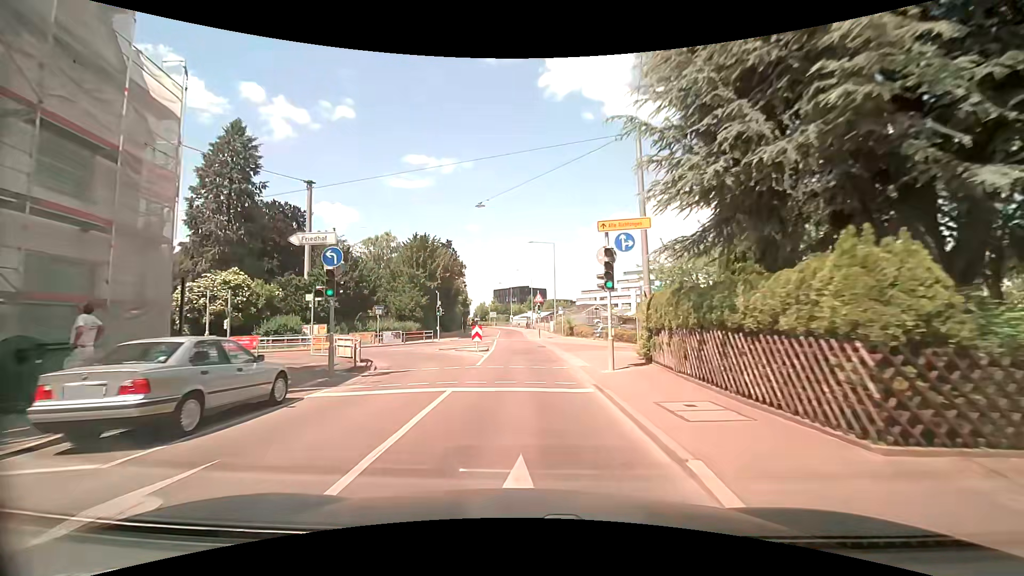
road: tertiary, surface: asphalt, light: Day
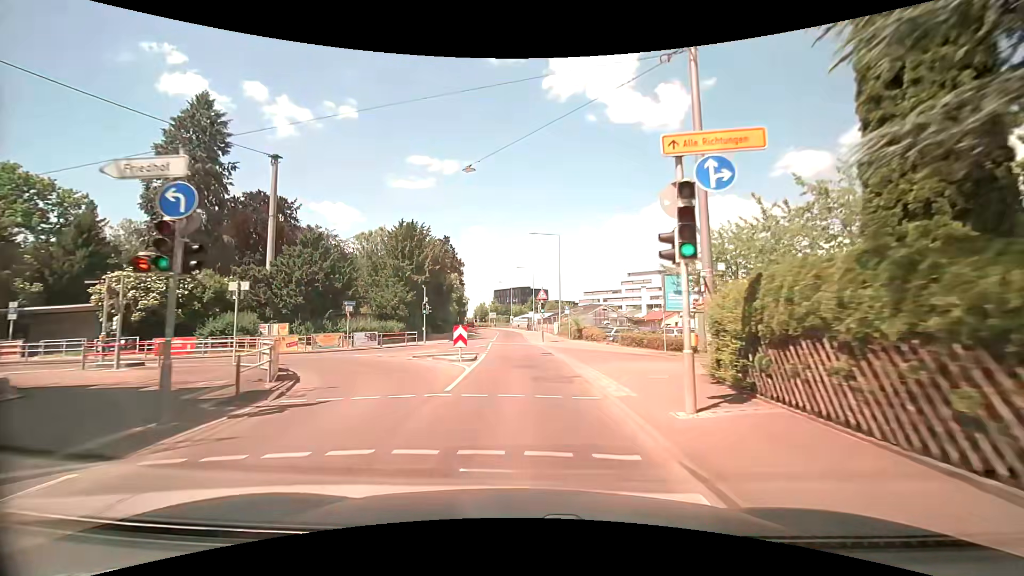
(+0.1, +6.7) m; +2°
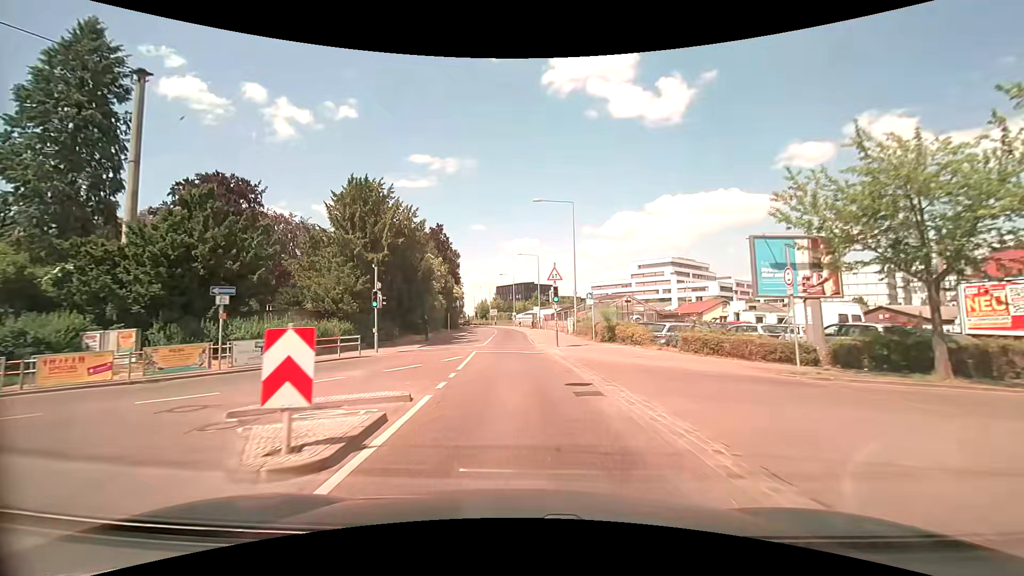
(-0.1, +13.5) m; -1°
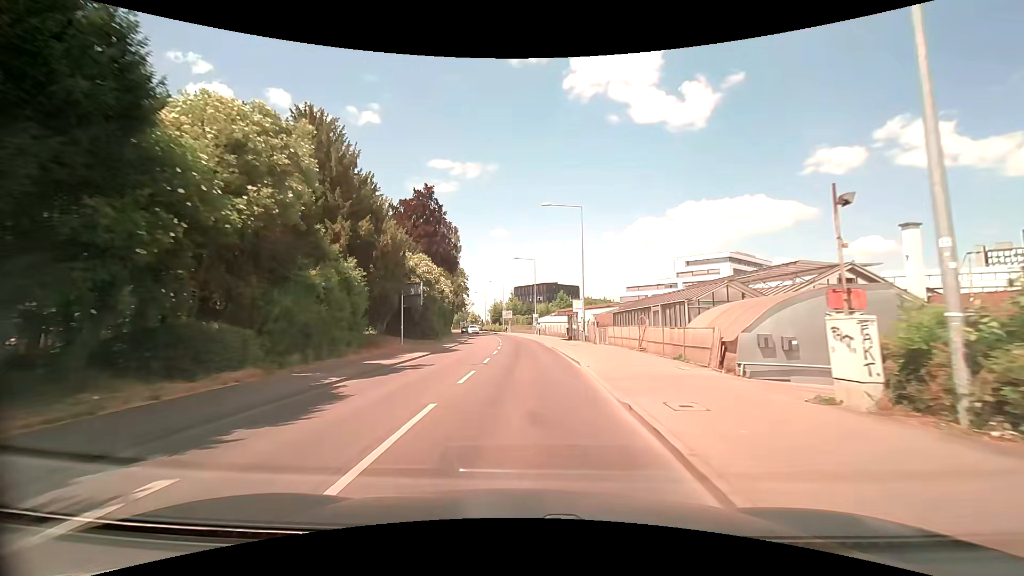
(-1.0, +34.3) m; -3°
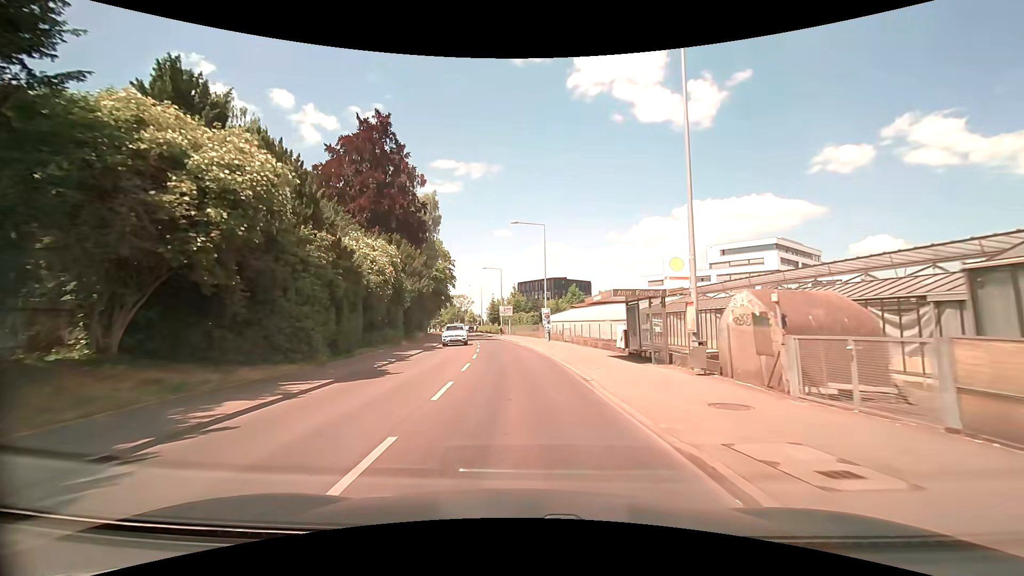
(+0.2, +26.2) m; 0°
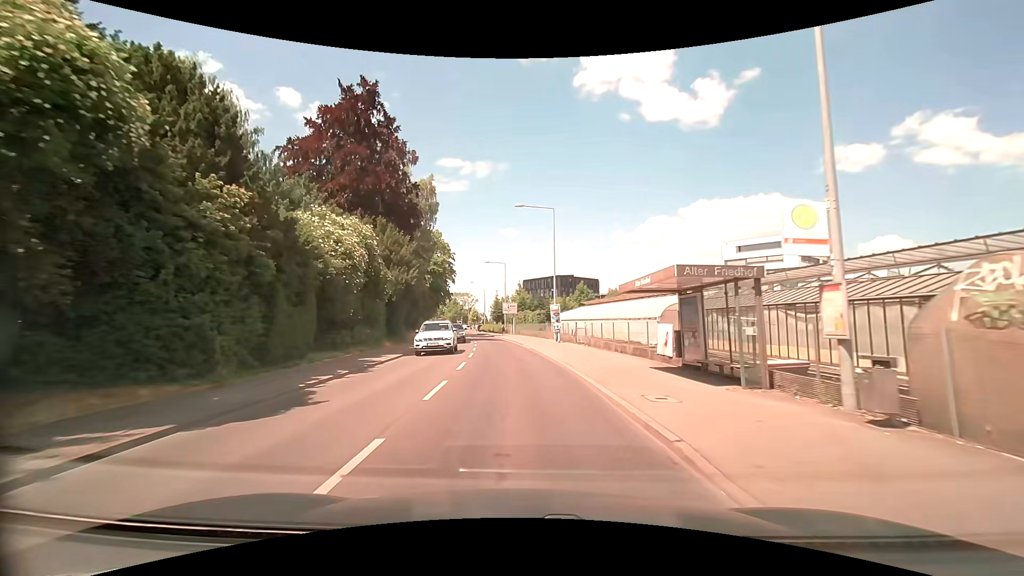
(-0.1, +6.3) m; -1°
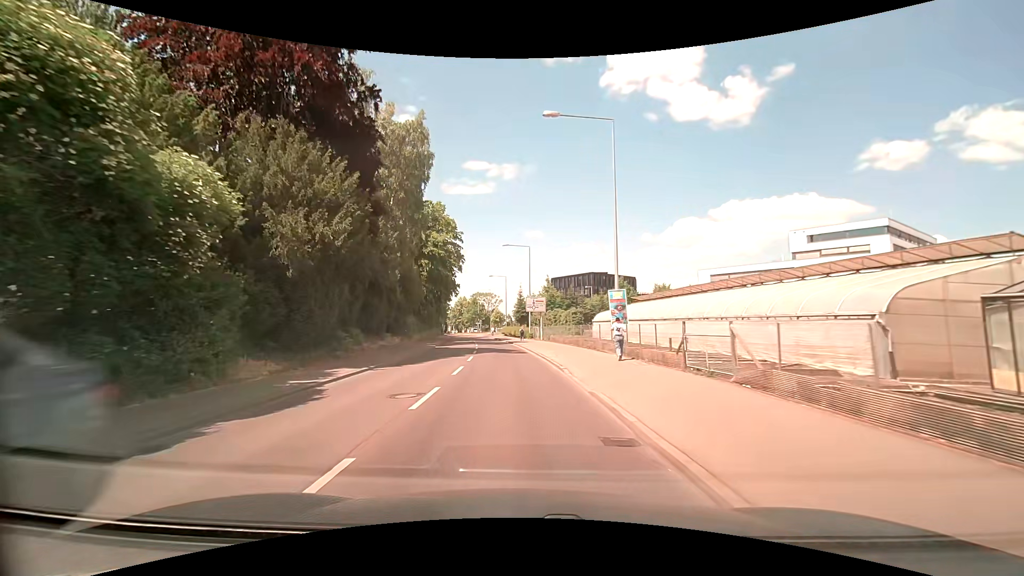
(-0.3, +18.9) m; -3°
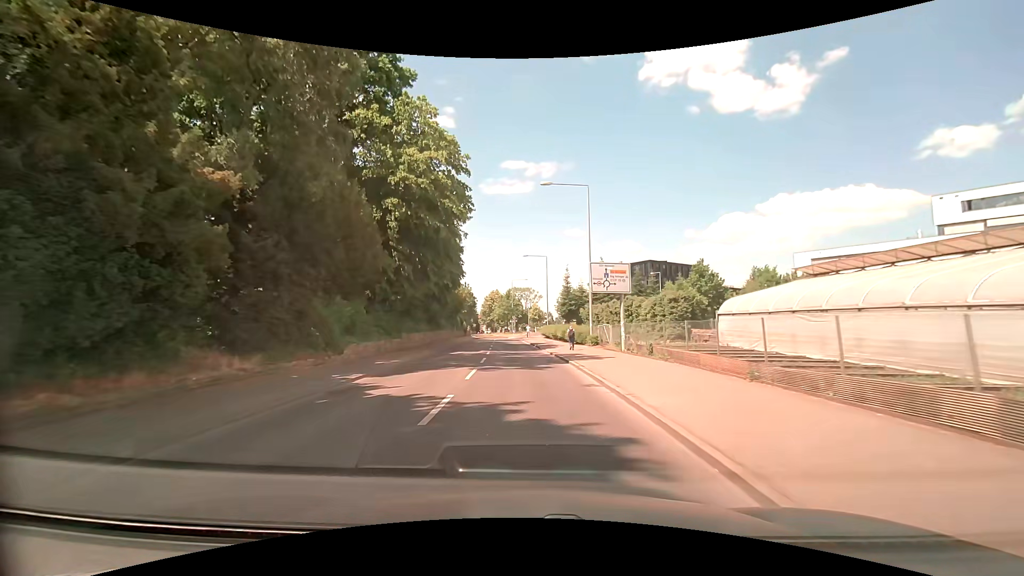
(-1.0, +25.6) m; -4°
(0, +10) (-1, +20) (-1, +30) (-2, +40) (-3, +50) (-3, +60) (-3, +70) (0, +79) (+6, +87) (+15, +92) m
